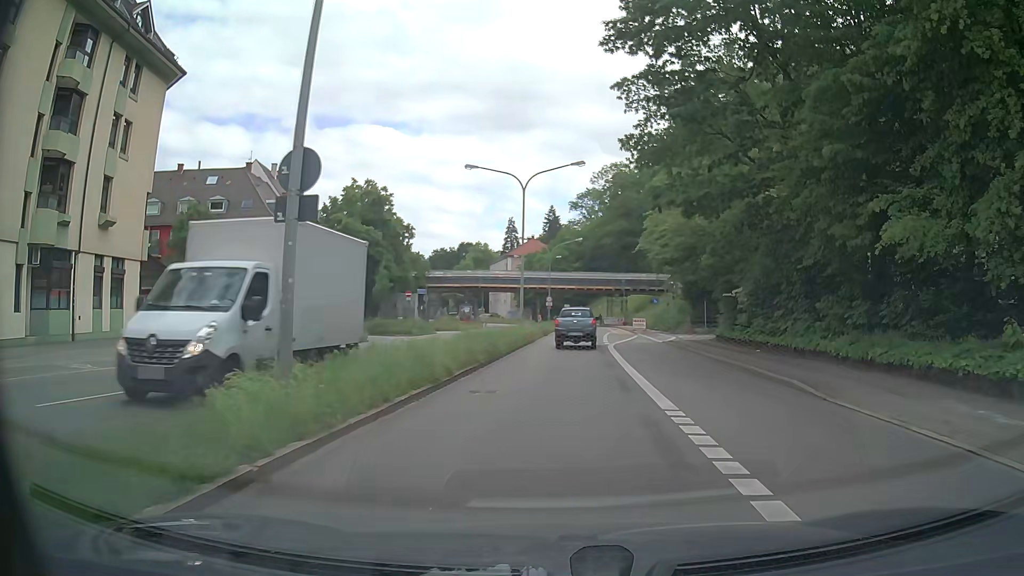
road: primary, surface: asphalt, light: Day
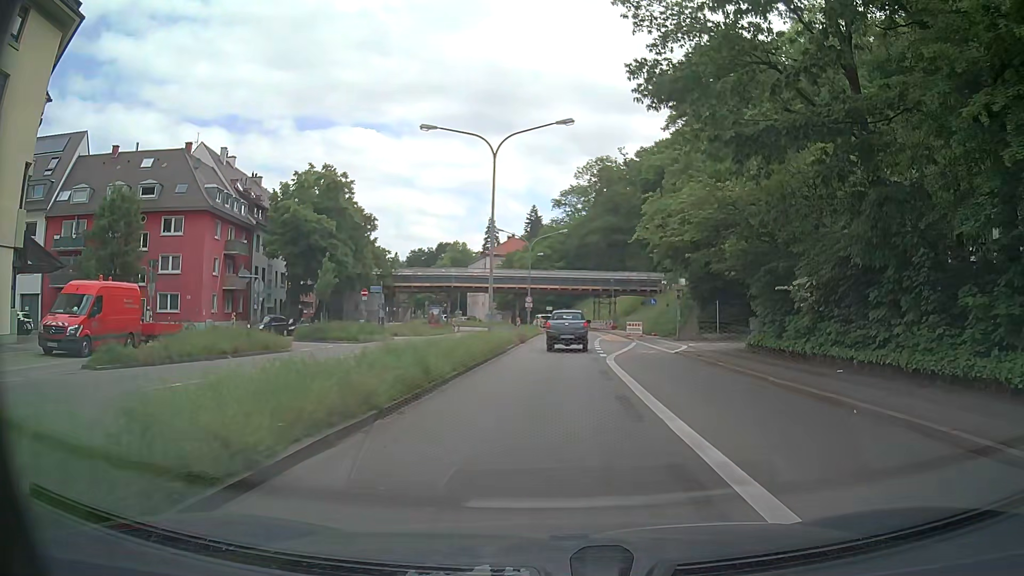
(+0.1, +8.9) m; +1°
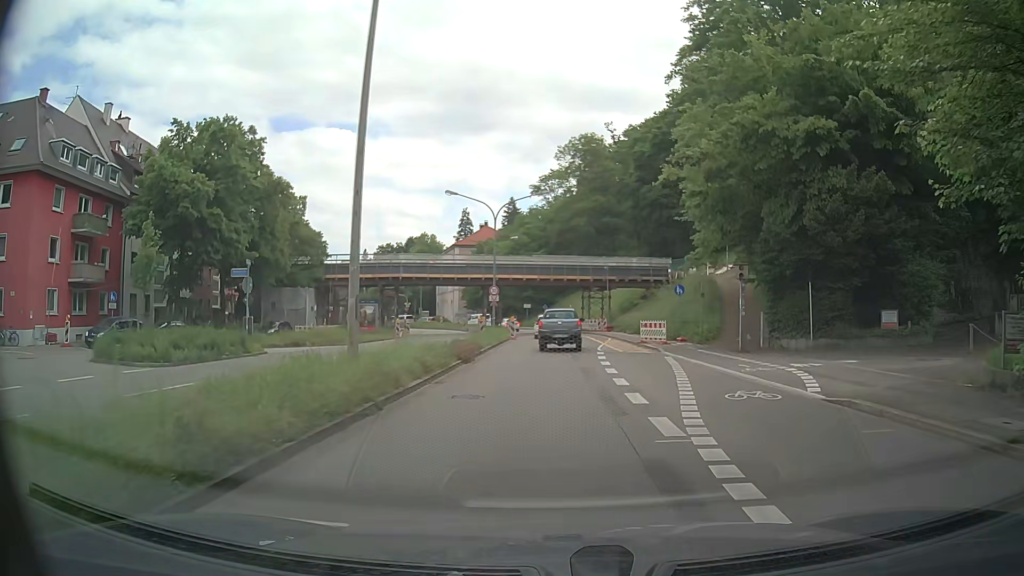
(+0.3, +17.8) m; +2°
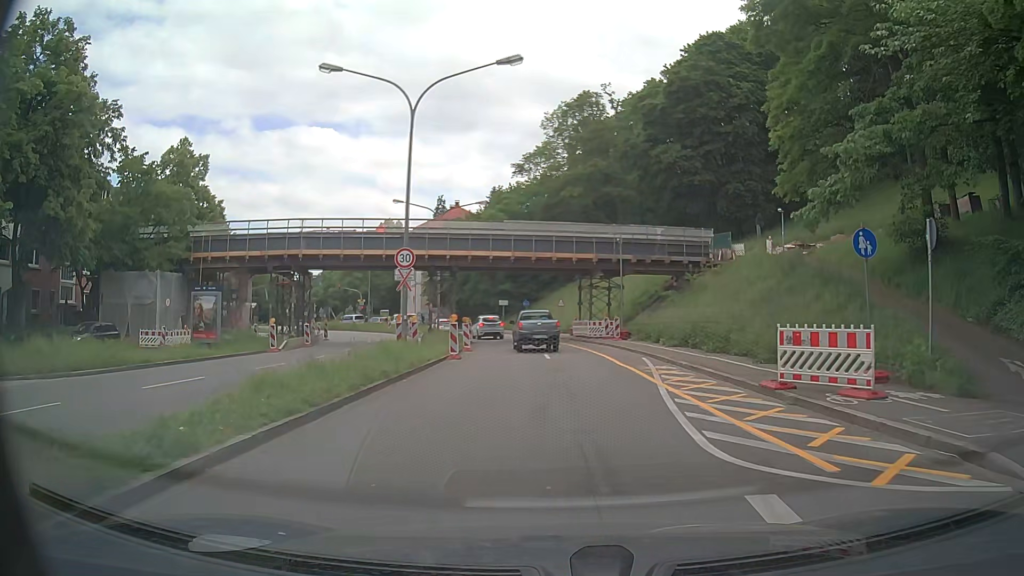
(+0.2, +22.3) m; +1°
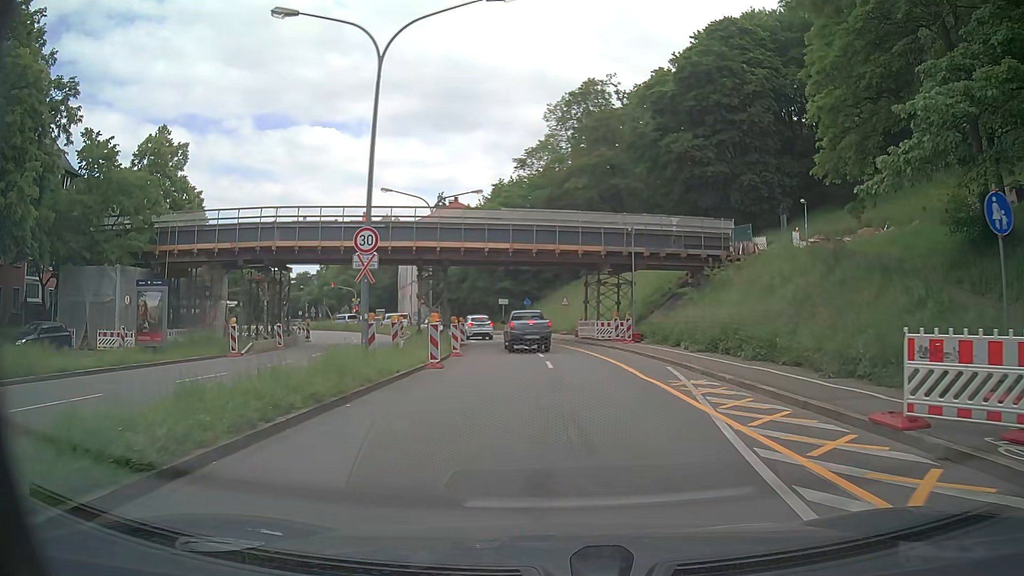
(0.0, +4.5) m; 0°
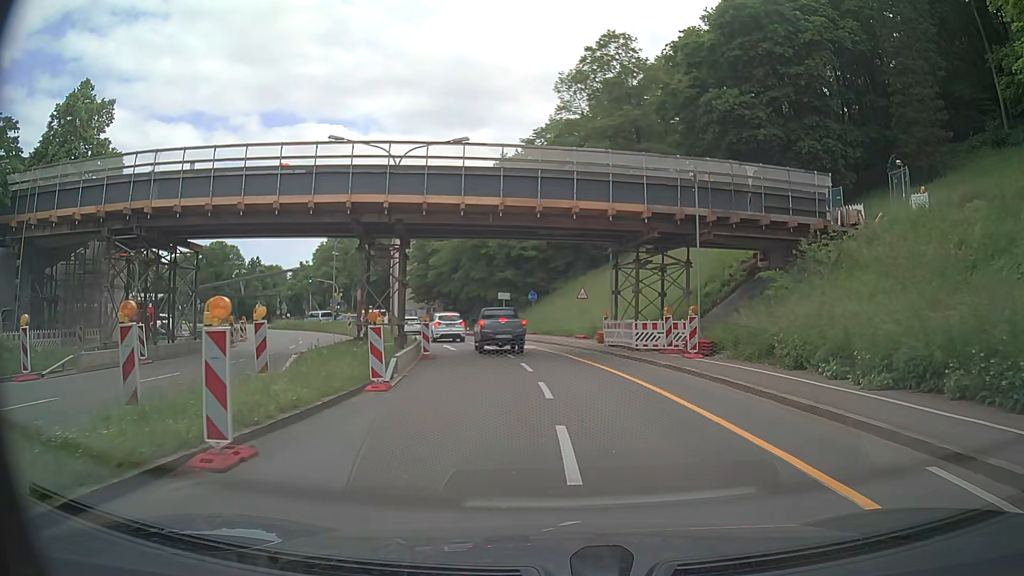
(-0.1, +13.2) m; -1°
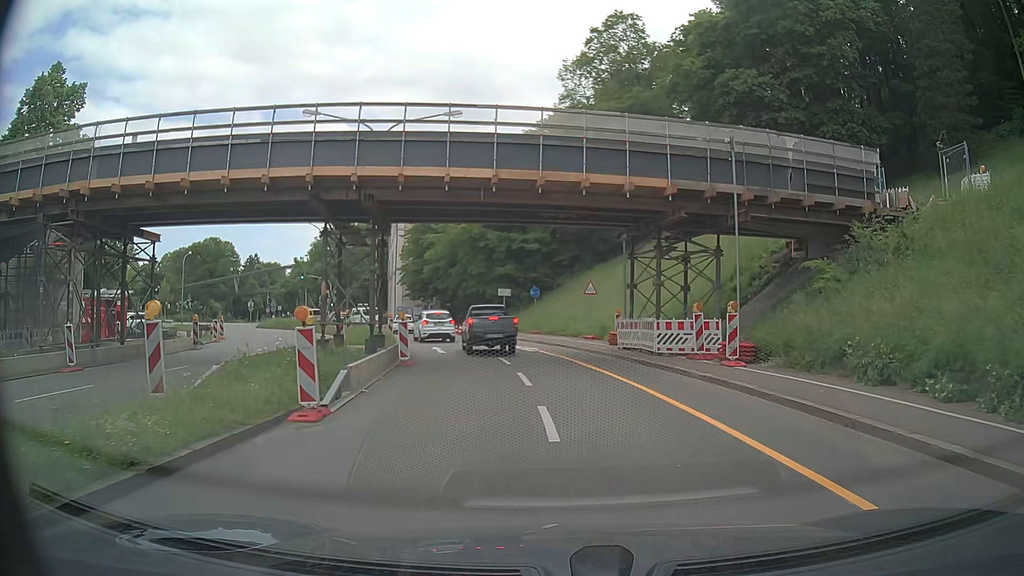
(0.0, +4.1) m; -1°
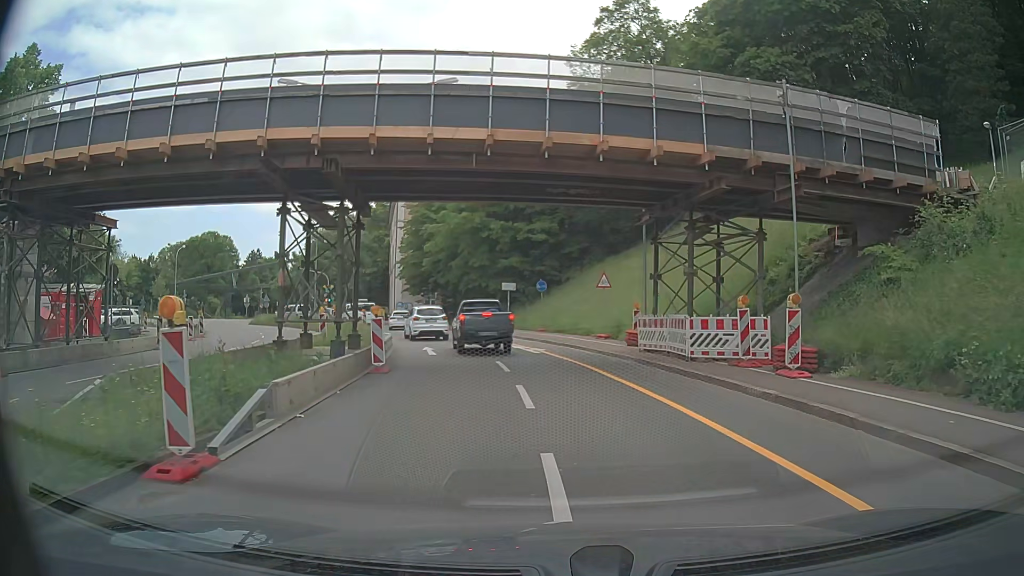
(0.0, +3.7) m; 0°
(0, +10) (-2, +20) (-4, +30) (-6, +39) (-10, +49) (-15, +57) (-20, +66) (-28, +72) (-36, +78) (-45, +82) m
